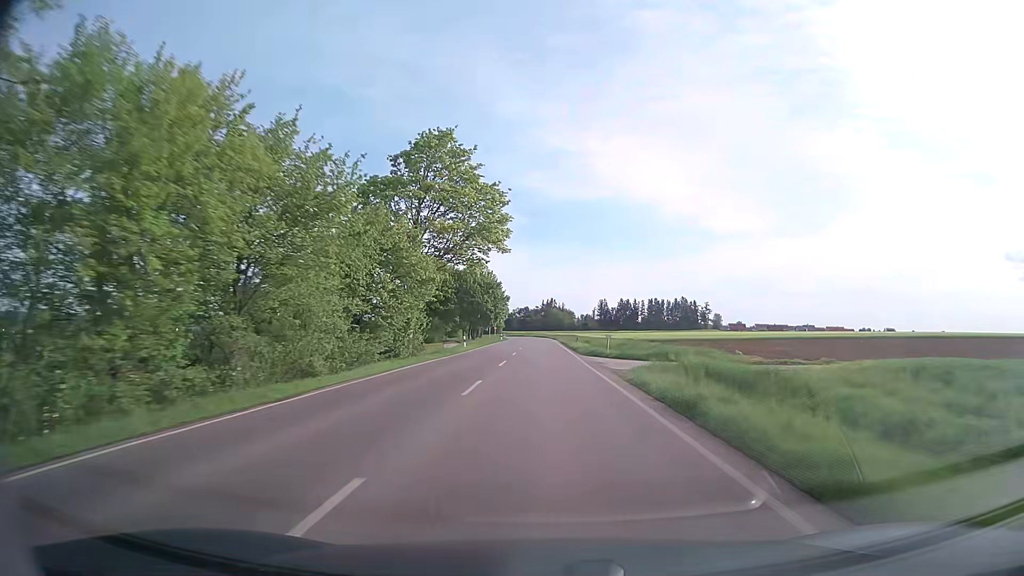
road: secondary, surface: asphalt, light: Day
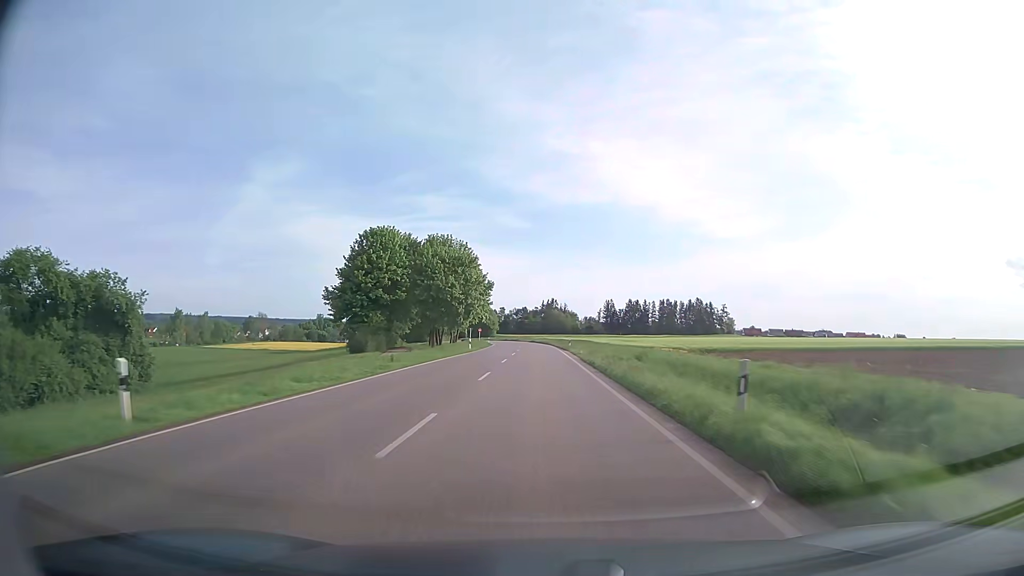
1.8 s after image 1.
(0.0, +43.3) m; 0°
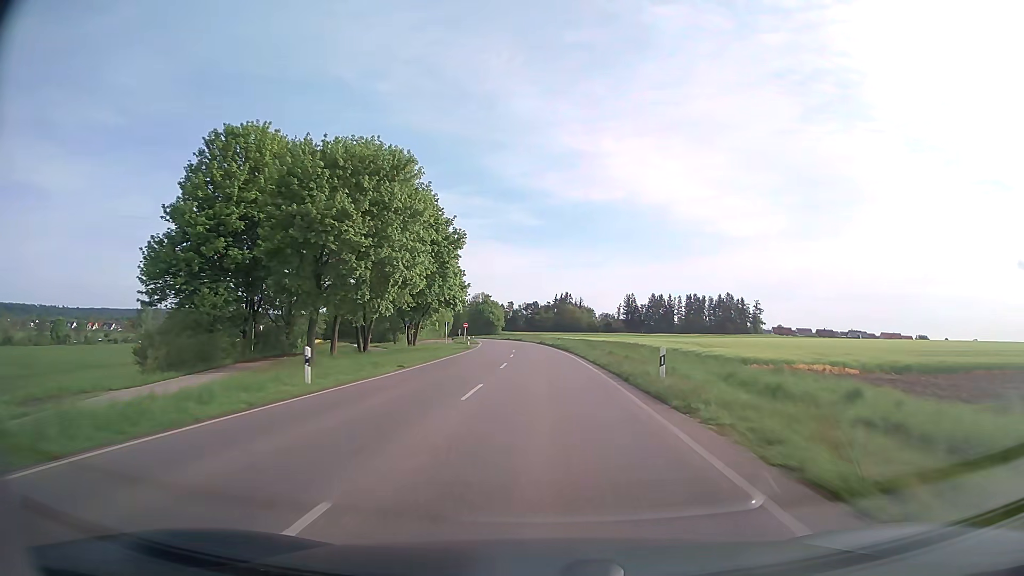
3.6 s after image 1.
(-0.1, +42.3) m; -1°
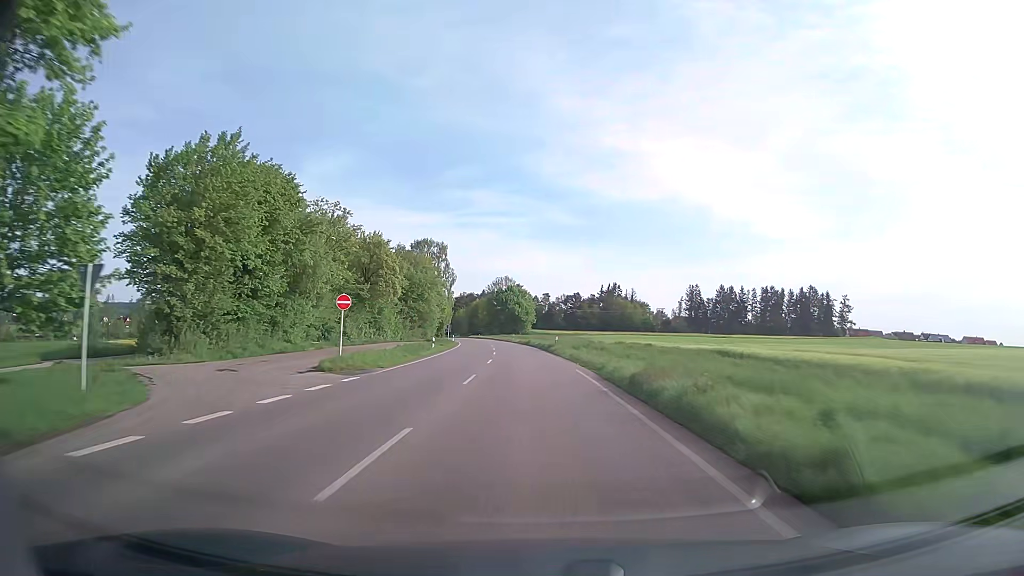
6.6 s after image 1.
(-1.1, +68.4) m; -3°
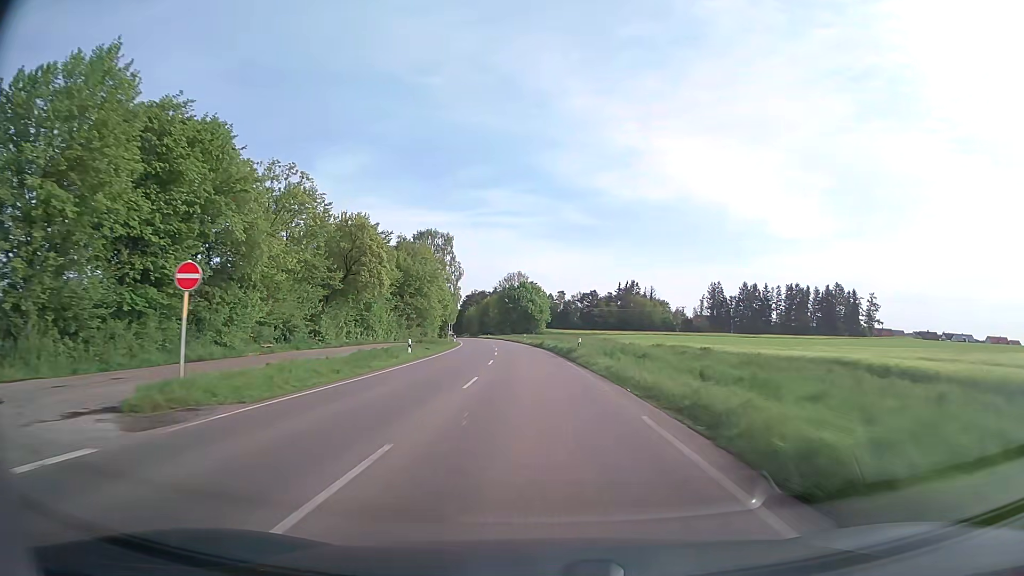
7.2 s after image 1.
(-0.2, +13.4) m; -1°
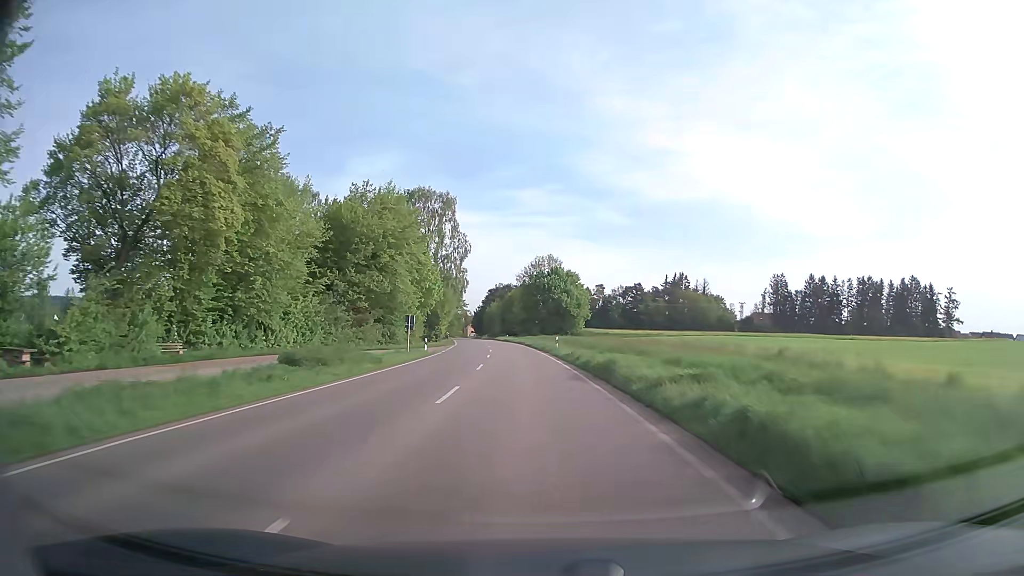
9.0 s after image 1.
(-1.1, +39.7) m; -3°
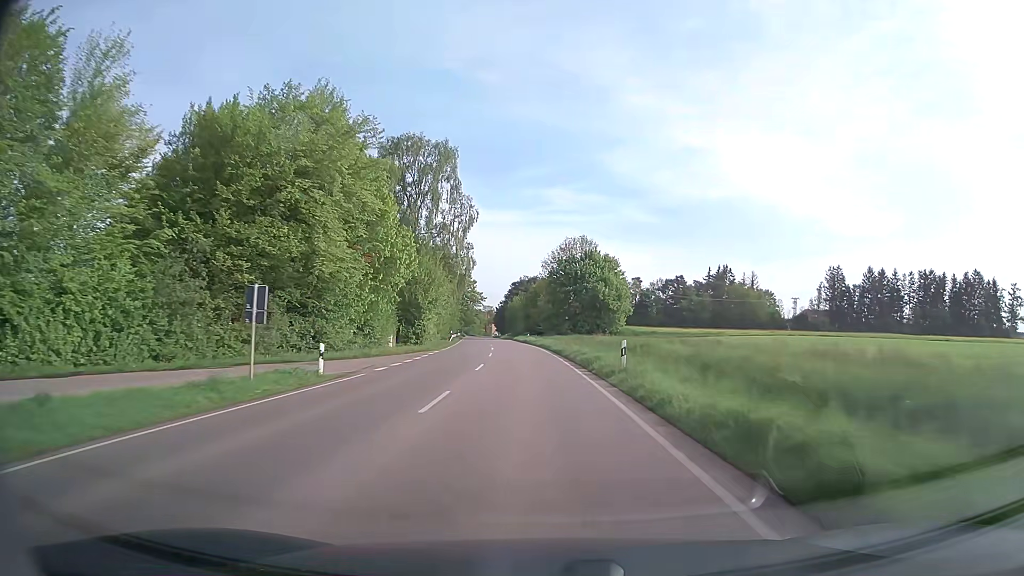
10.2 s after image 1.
(-0.4, +25.9) m; -2°
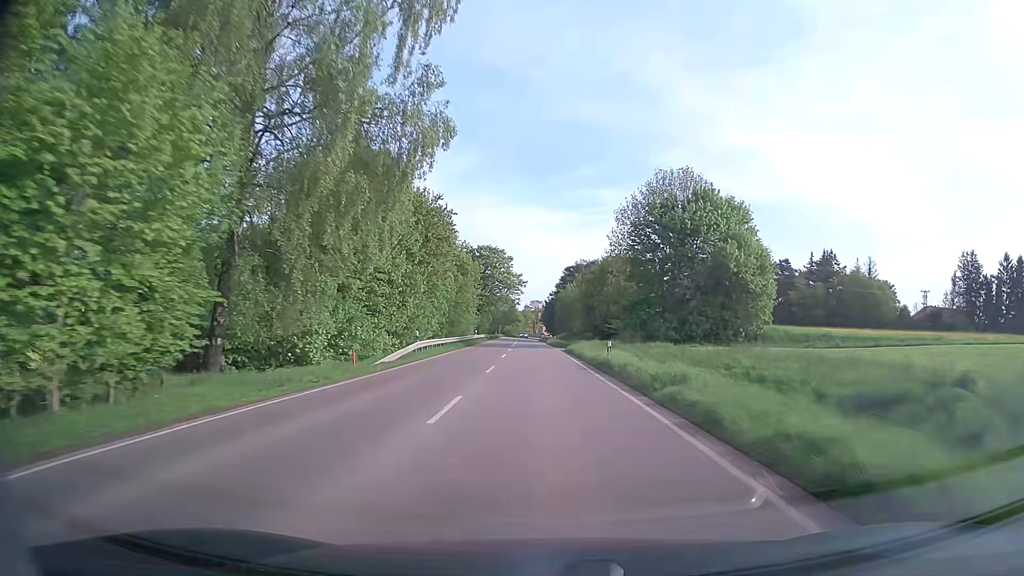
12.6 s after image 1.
(-2.0, +49.4) m; -5°
(0, +10) (0, +20) (0, +30) (0, +40) (-1, +50) (-1, +60) (-1, +70) (-1, +80) (-1, +90) (-2, +100) m
